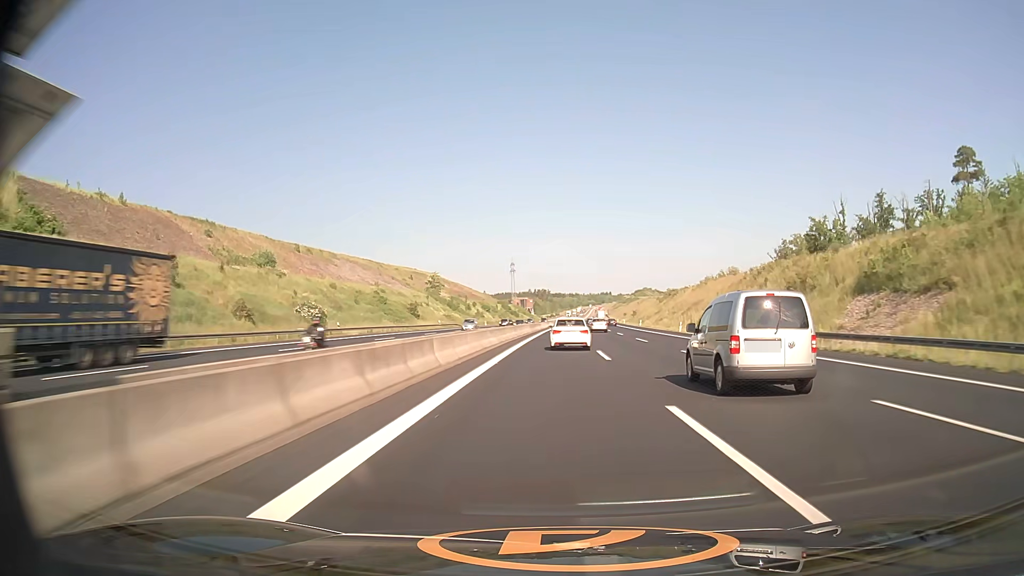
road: motorway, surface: asphalt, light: Day
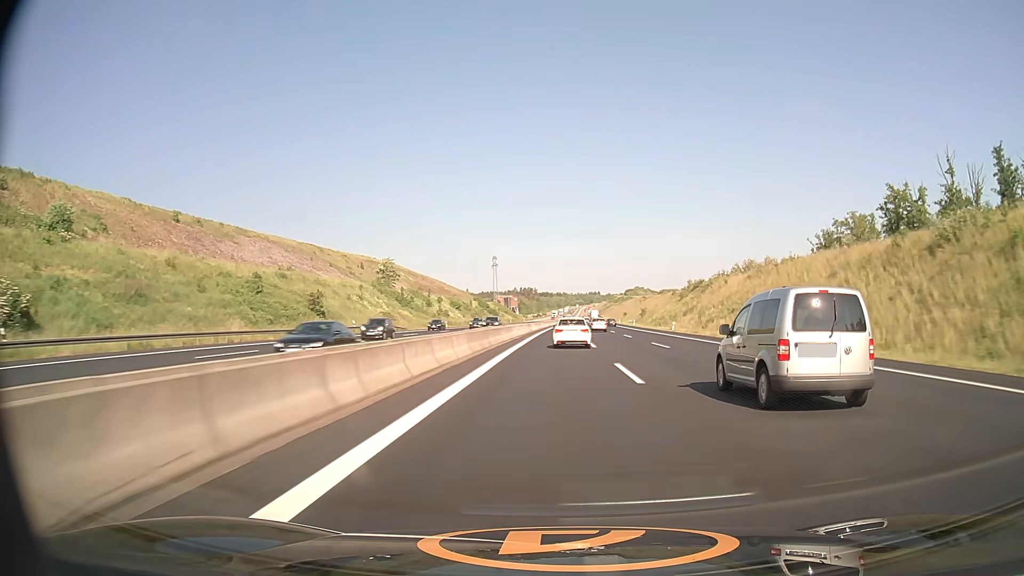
(+0.3, +43.8) m; +1°
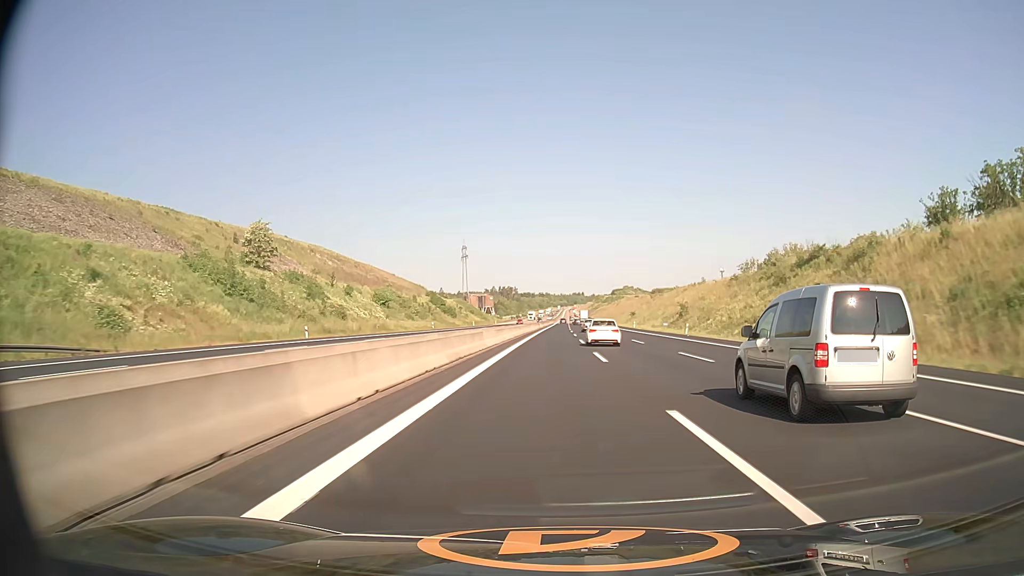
(+0.9, +63.7) m; +1°
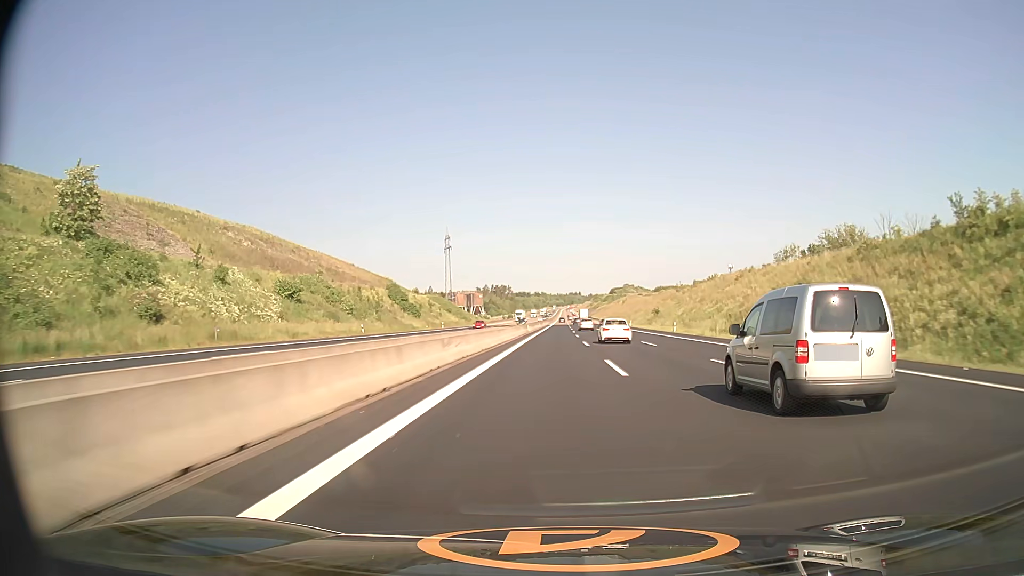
(+0.2, +41.4) m; 0°
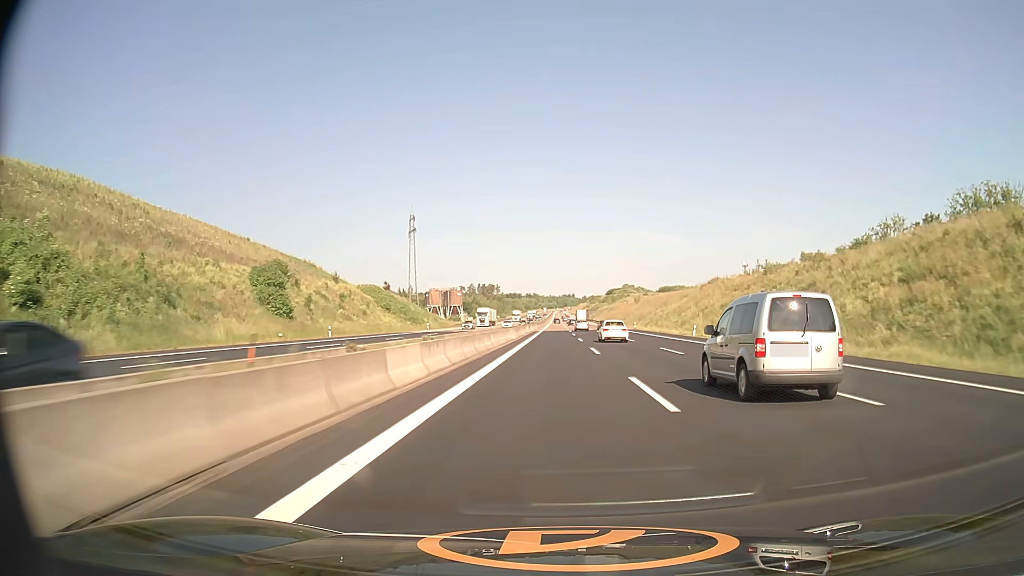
(+0.3, +60.9) m; +1°
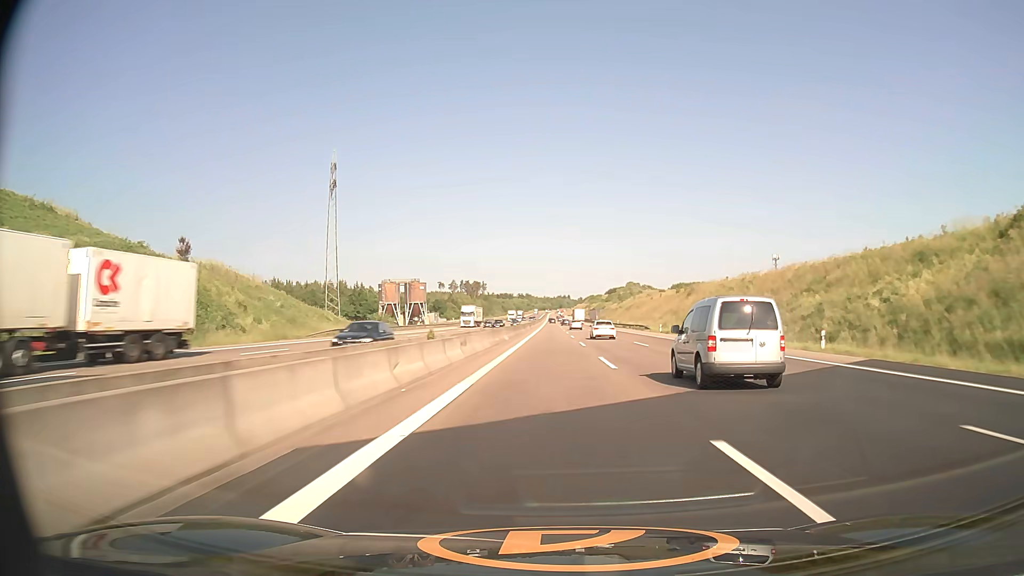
(+0.3, +80.3) m; +1°
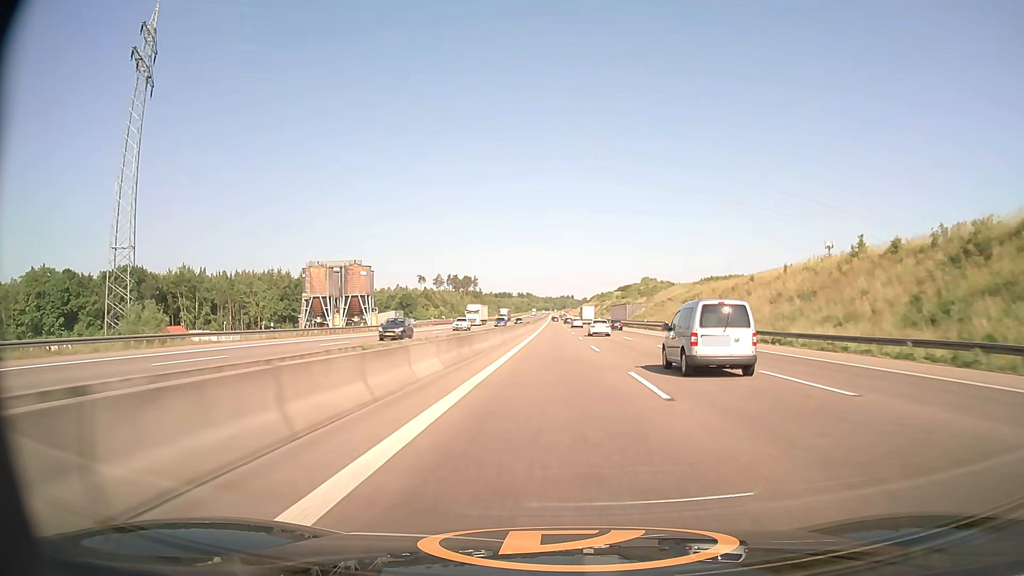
(-0.4, +79.5) m; 0°
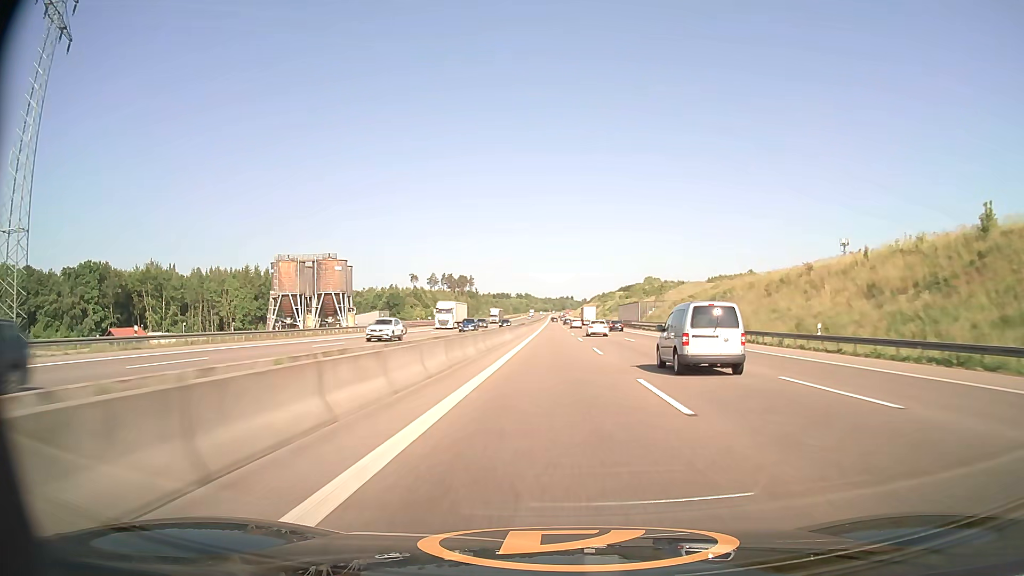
(0.0, +19.6) m; 0°
(0, +10) (0, +20) (0, +30) (0, +40) (0, +50) (0, +60) (0, +70) (0, +80) (0, +90) (0, +100) m
